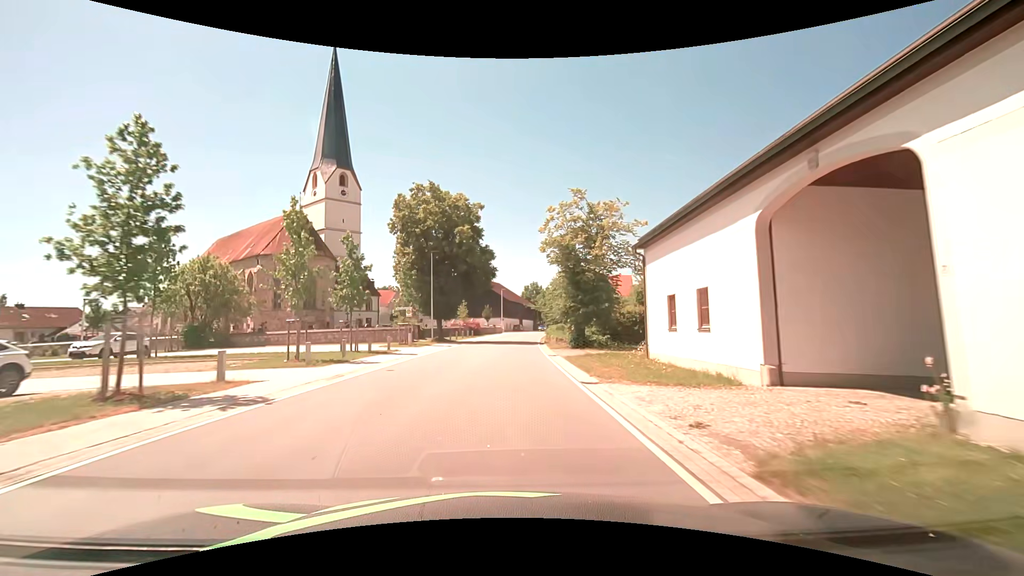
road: secondary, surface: asphalt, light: Day
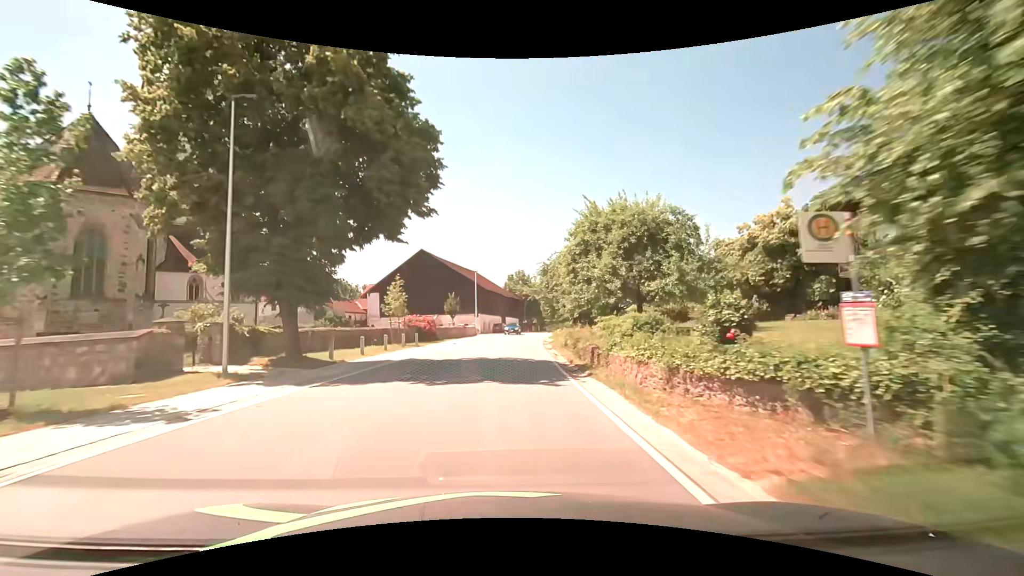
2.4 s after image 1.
(+0.6, +30.5) m; +2°
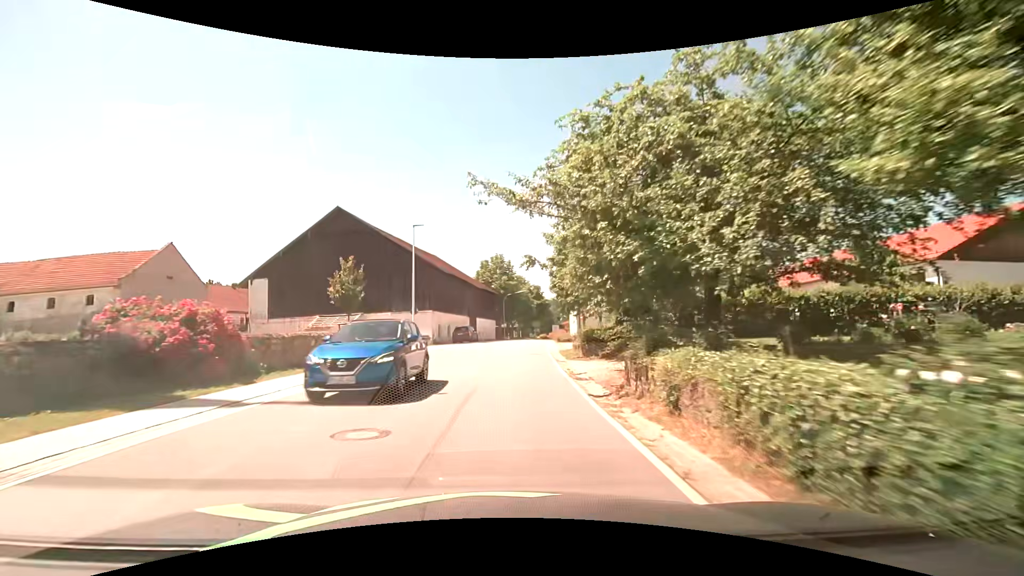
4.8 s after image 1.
(+0.8, +30.3) m; +3°
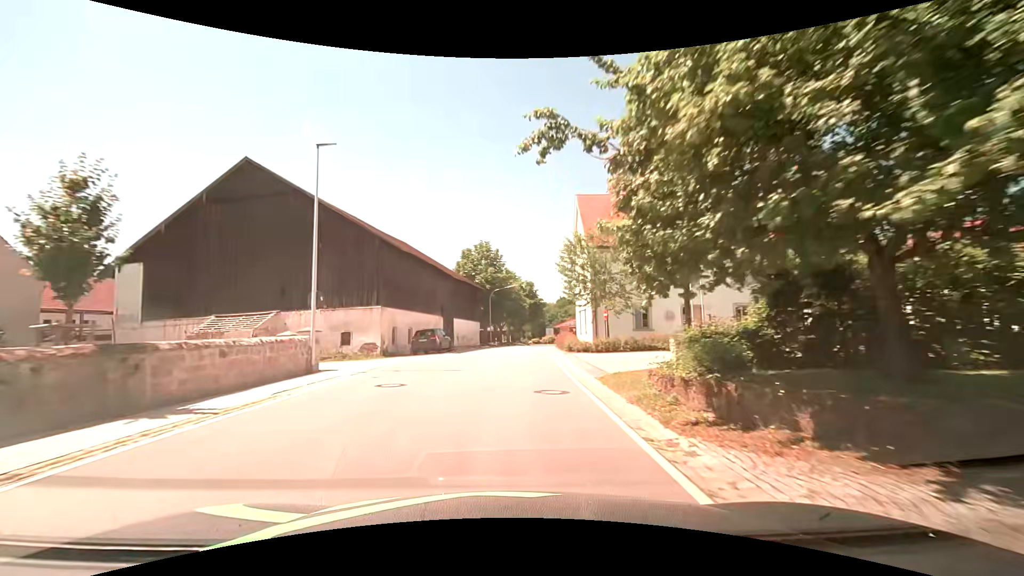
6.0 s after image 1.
(+0.1, +15.2) m; +1°
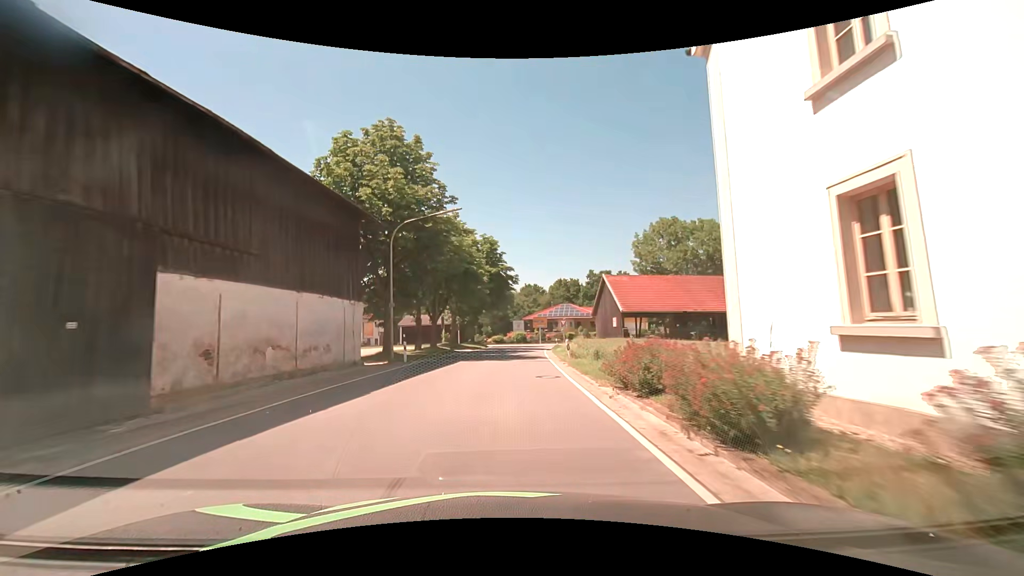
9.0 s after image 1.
(+1.3, +37.9) m; +4°
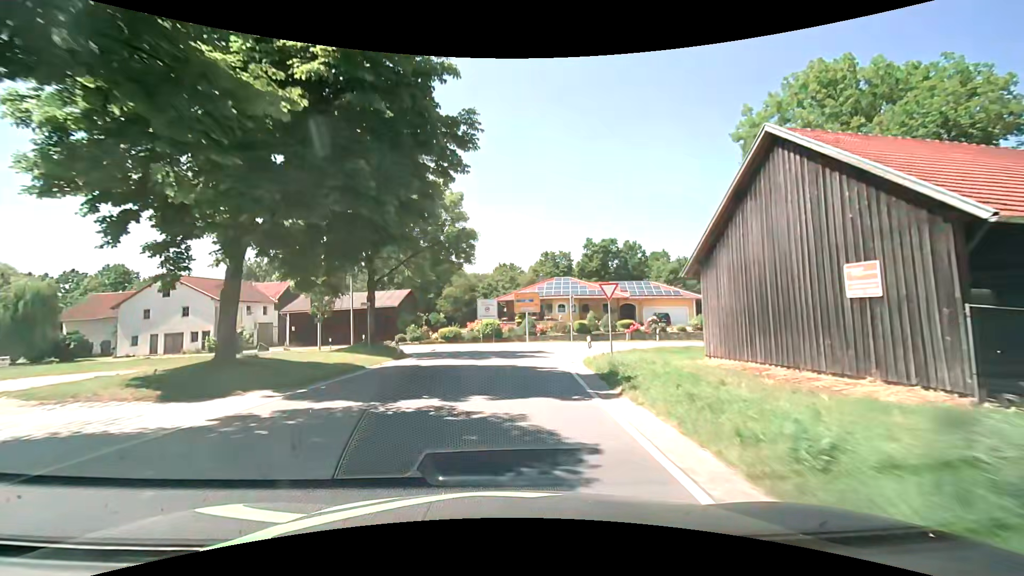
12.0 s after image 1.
(+1.1, +36.4) m; +3°
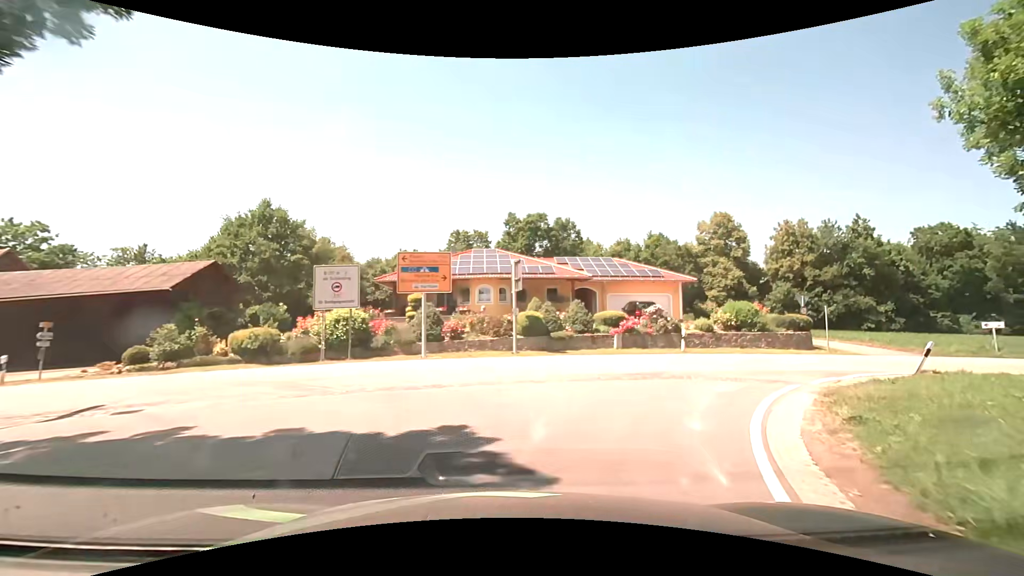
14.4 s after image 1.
(+0.9, +21.8) m; +10°
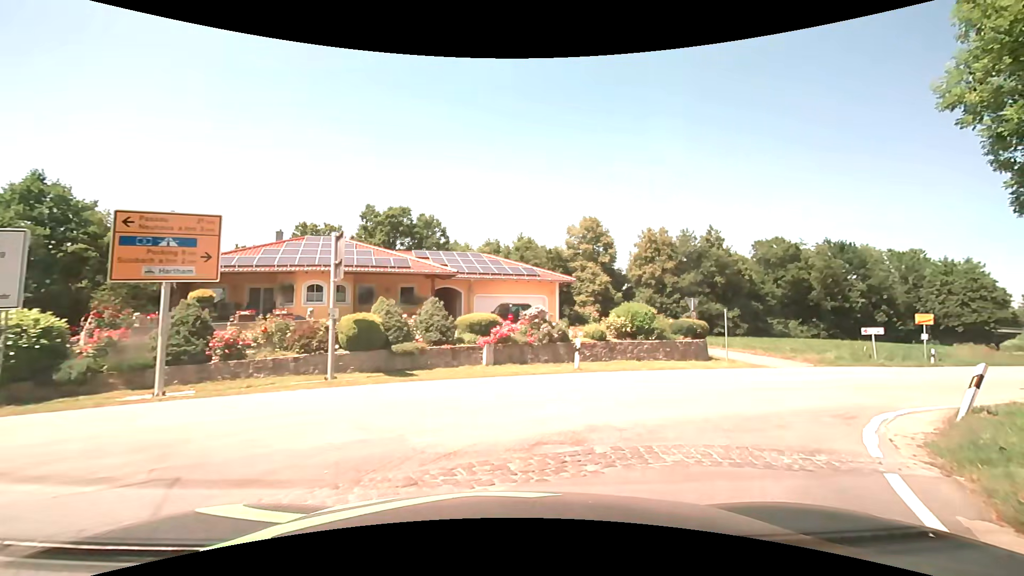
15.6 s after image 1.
(+0.8, +6.7) m; +16°
